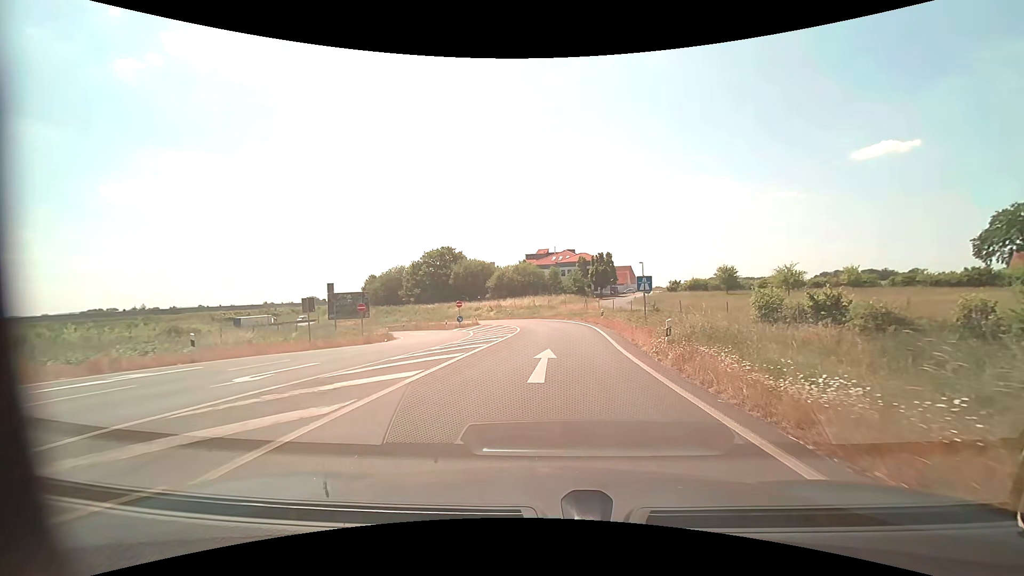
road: motorway_link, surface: asphalt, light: Day
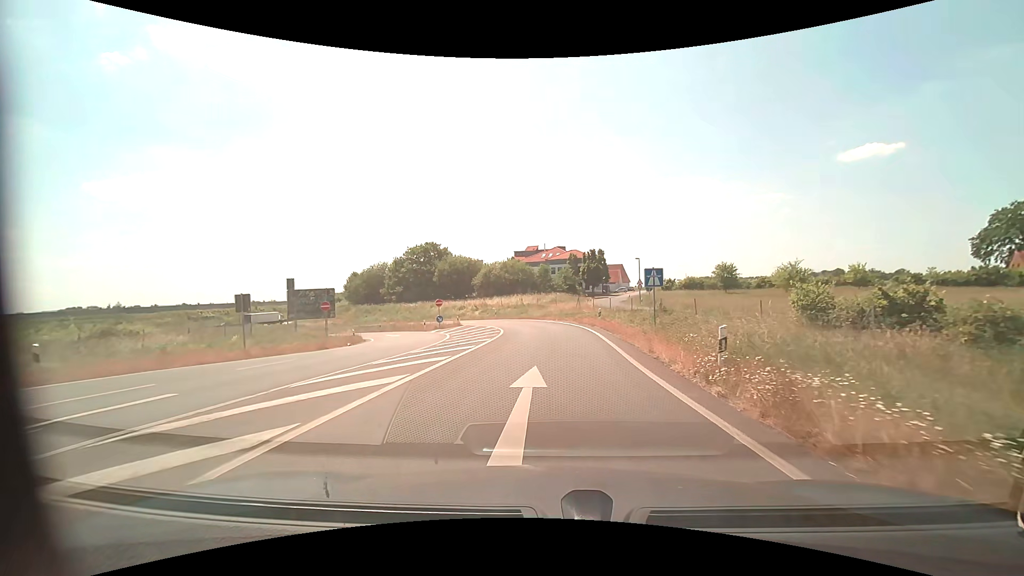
(+0.1, +5.2) m; +1°
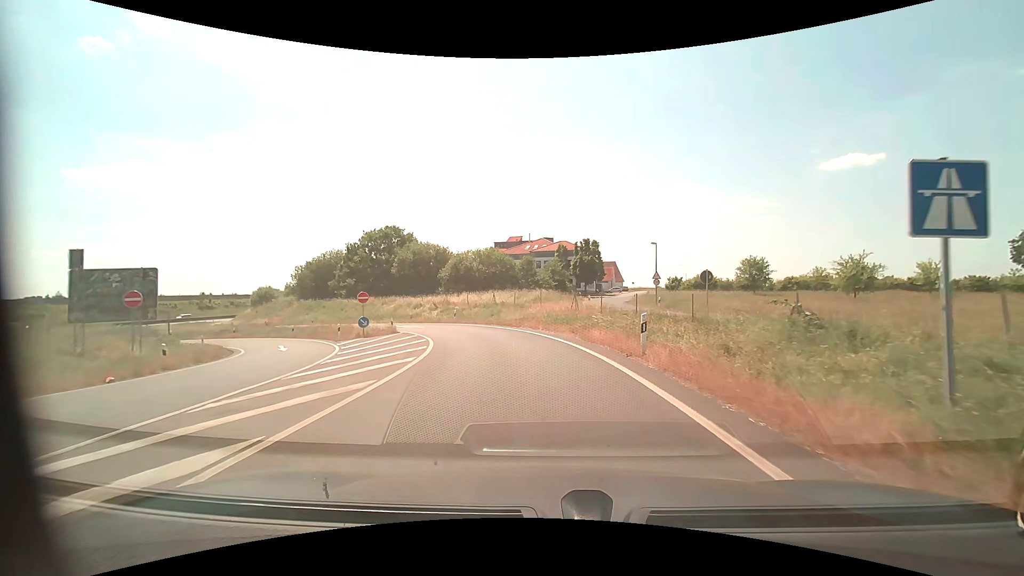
(+0.4, +17.3) m; +2°
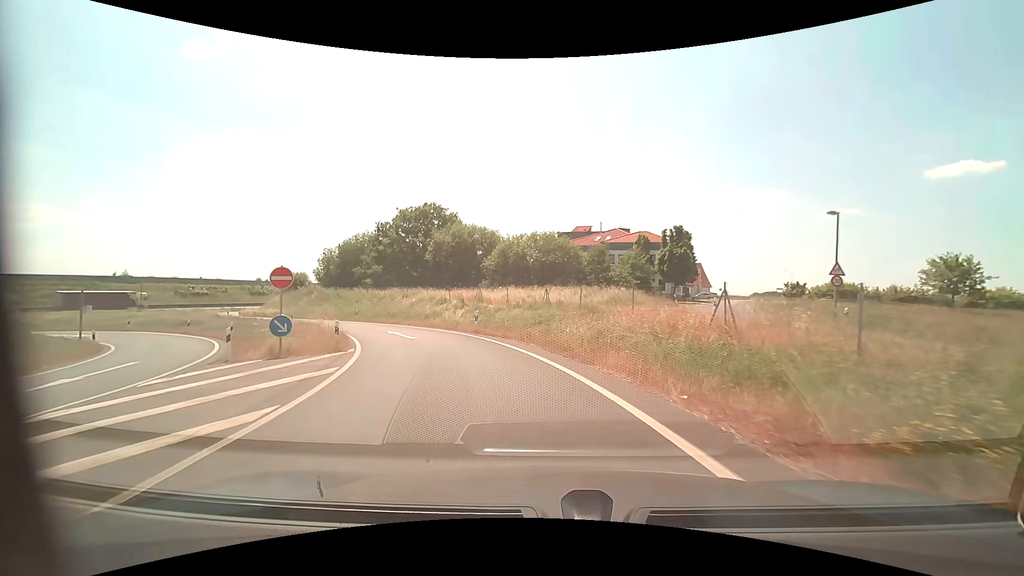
(-0.8, +17.5) m; -7°
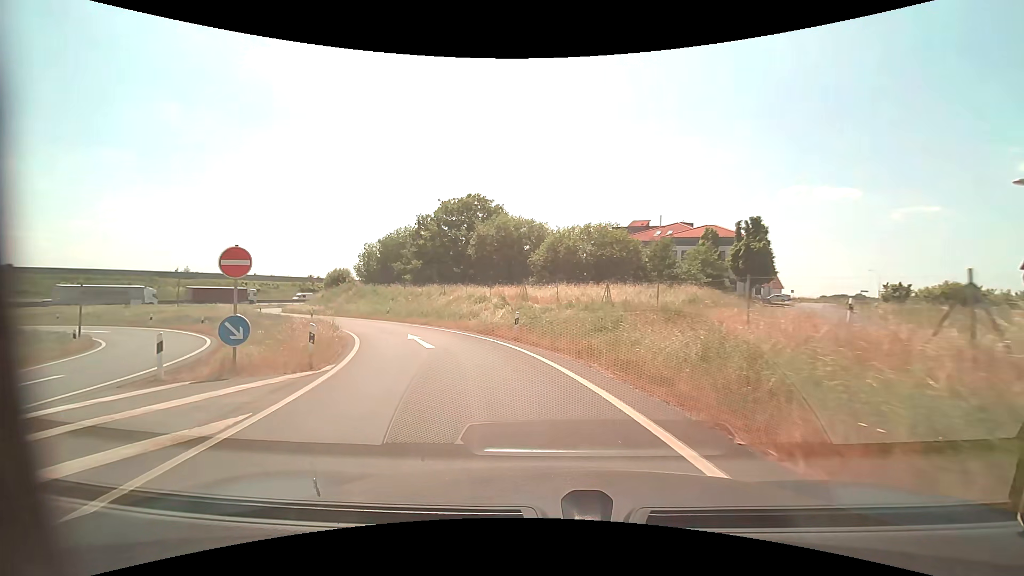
(-0.3, +5.7) m; -6°
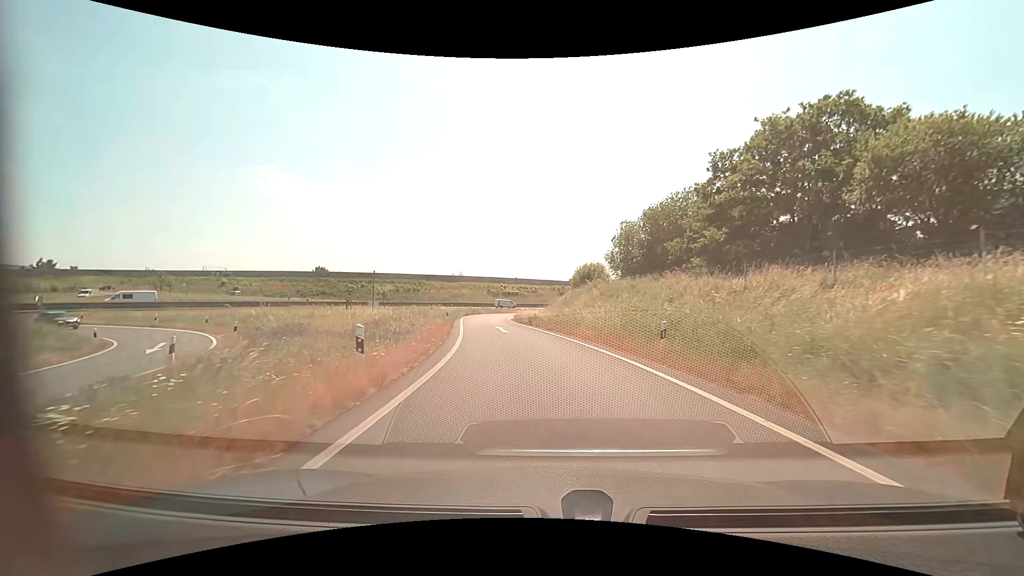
(-7.7, +26.8) m; -30°
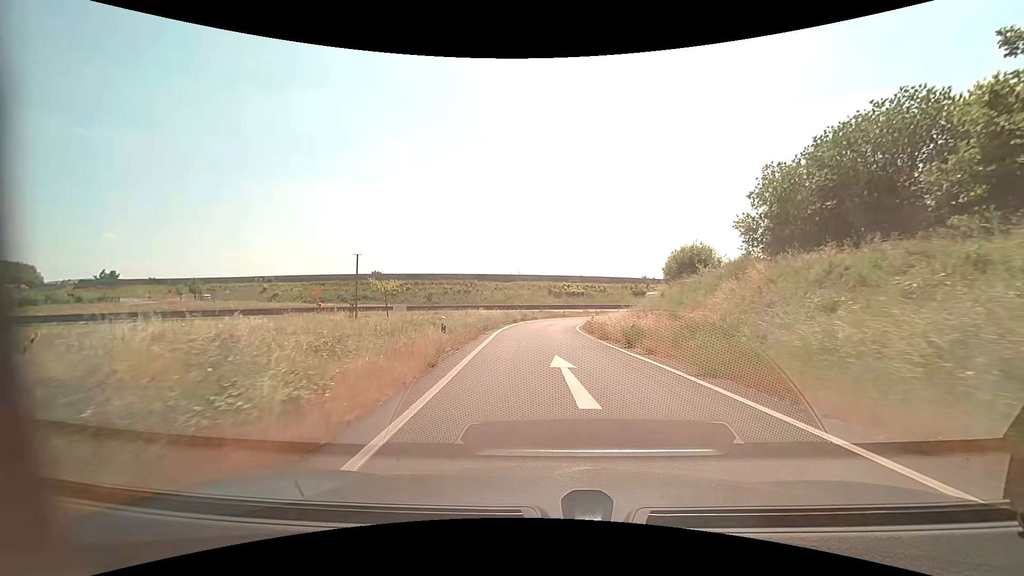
(-1.5, +19.0) m; -7°
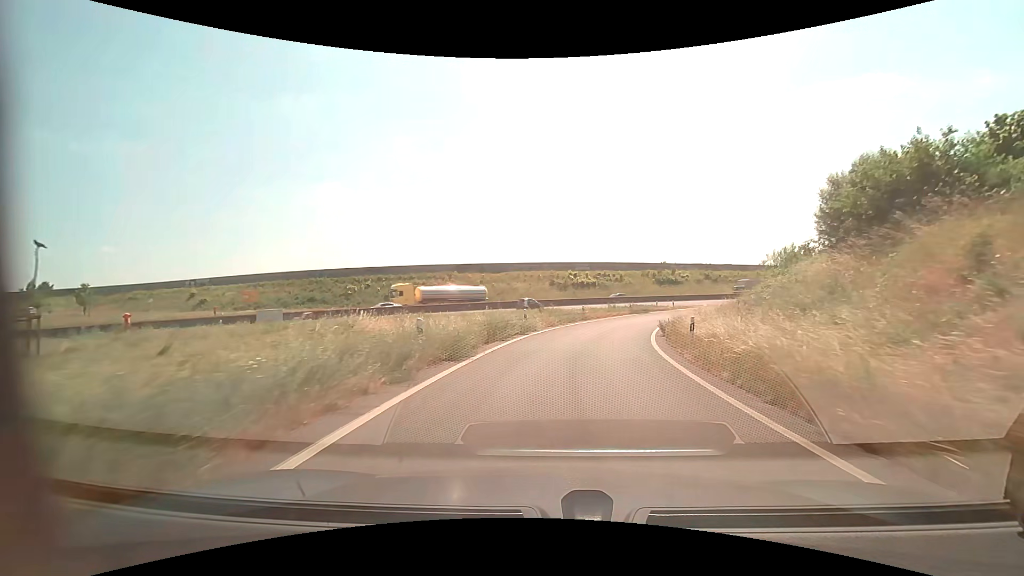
(-0.4, +29.0) m; 0°
(0, +10) (+1, +20) (+4, +30) (+7, +39) (+11, +48) (+16, +57) (+22, +65) (+29, +72) (+36, +79) (+44, +85) m
